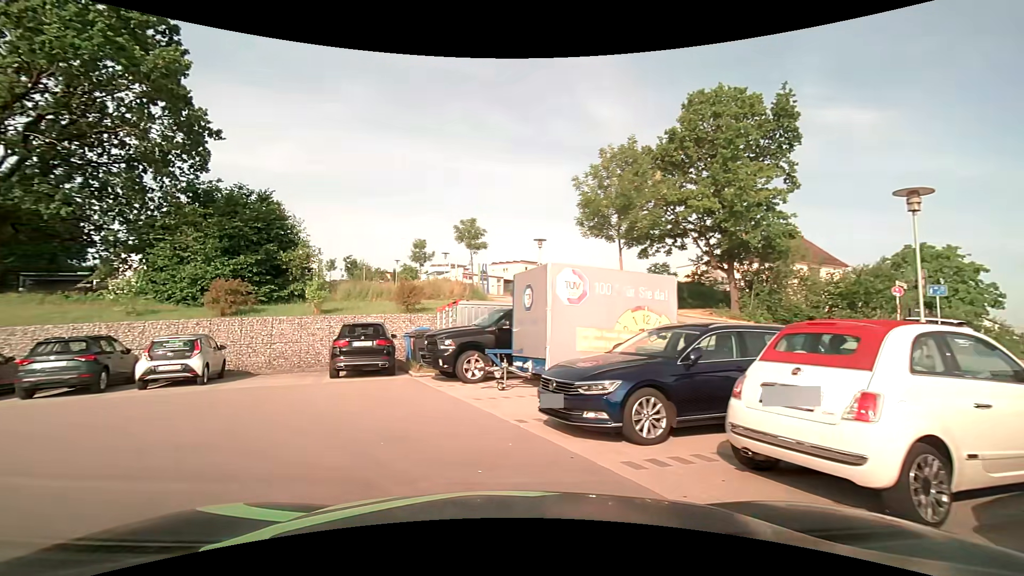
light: Day
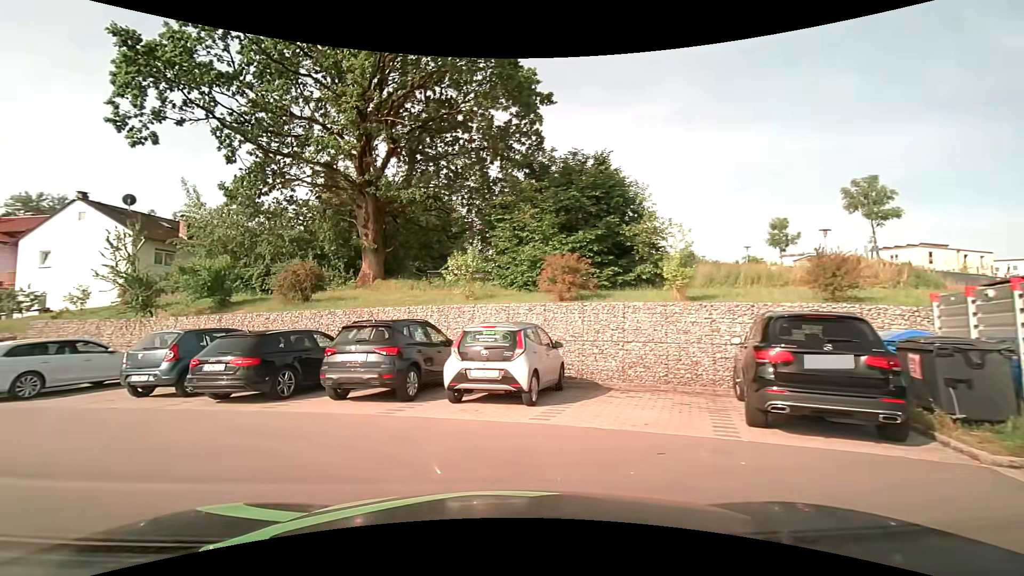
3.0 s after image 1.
(-2.5, +7.5) m; -37°
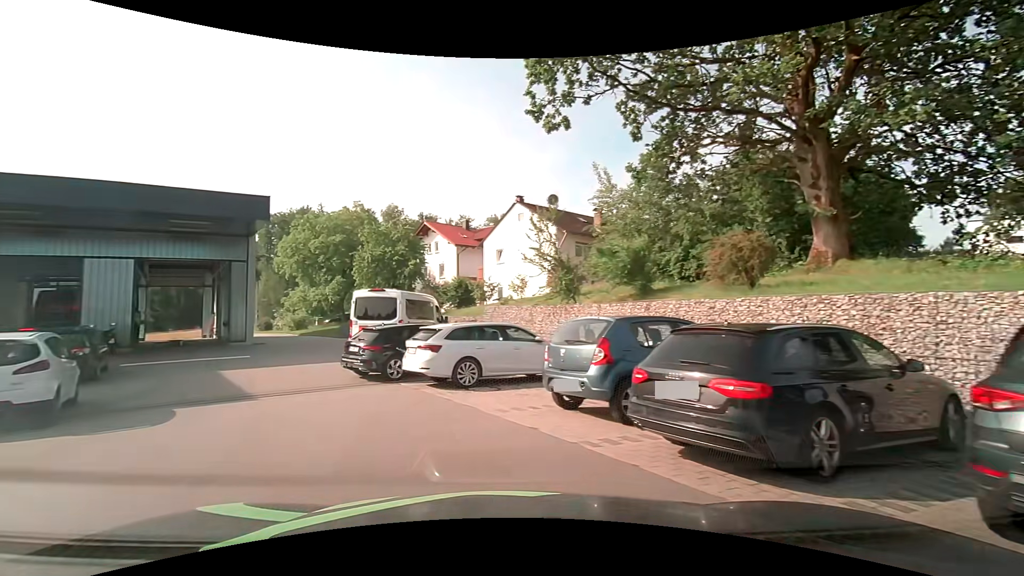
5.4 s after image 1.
(-2.2, +5.7) m; -43°
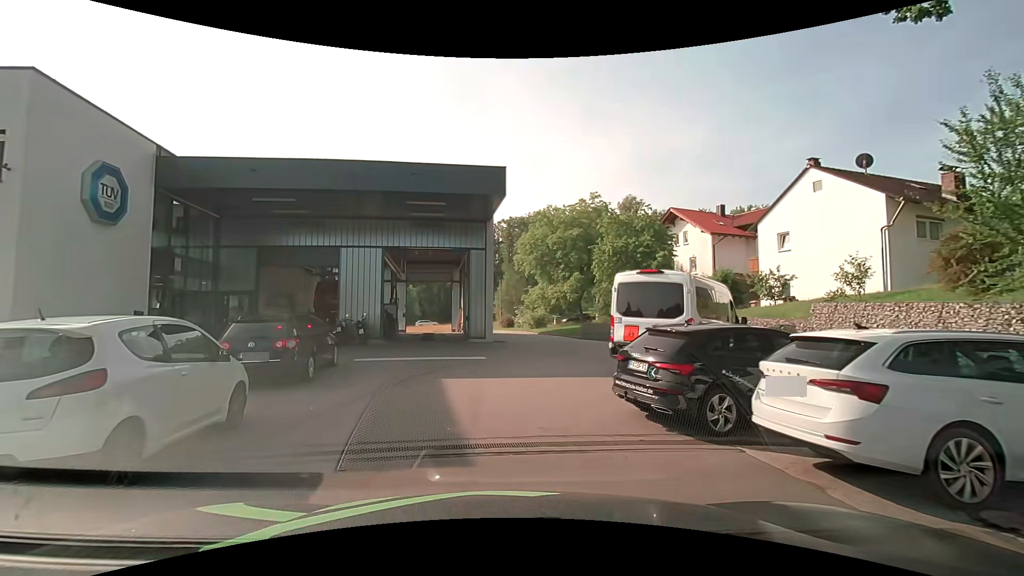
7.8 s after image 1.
(-1.8, +6.1) m; -27°
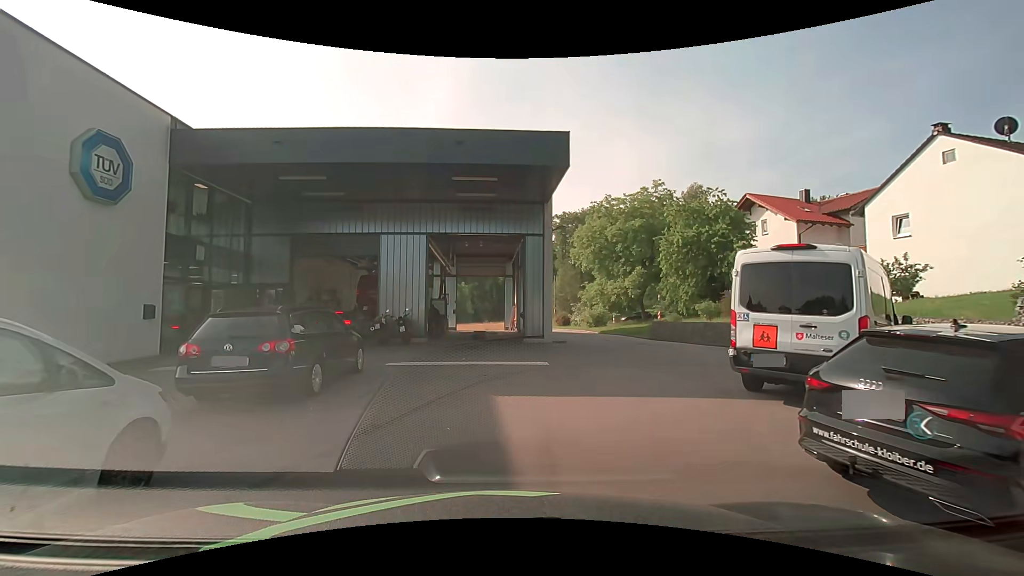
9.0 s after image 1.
(-0.2, +3.3) m; -4°
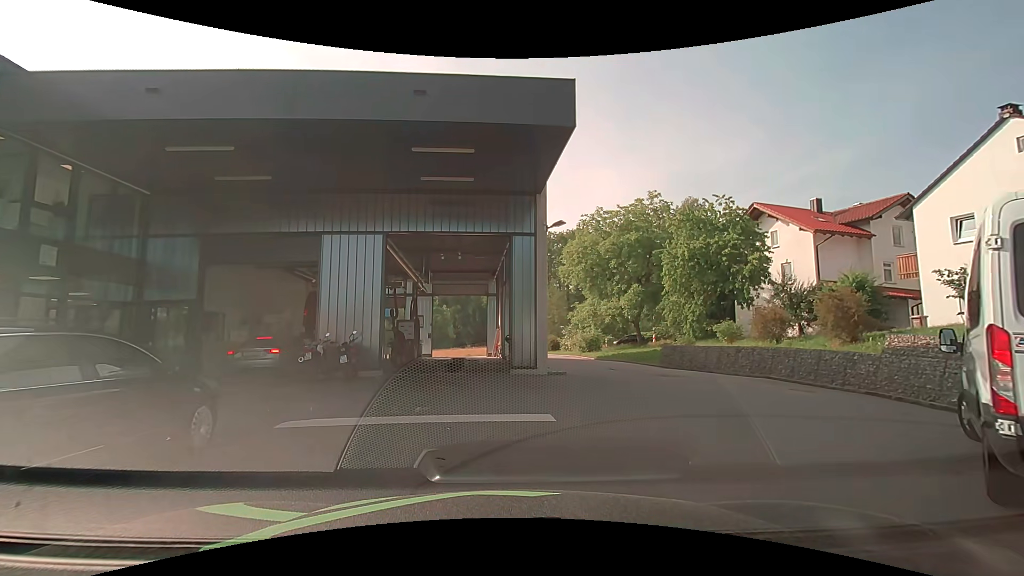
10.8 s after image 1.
(-0.1, +5.0) m; 0°
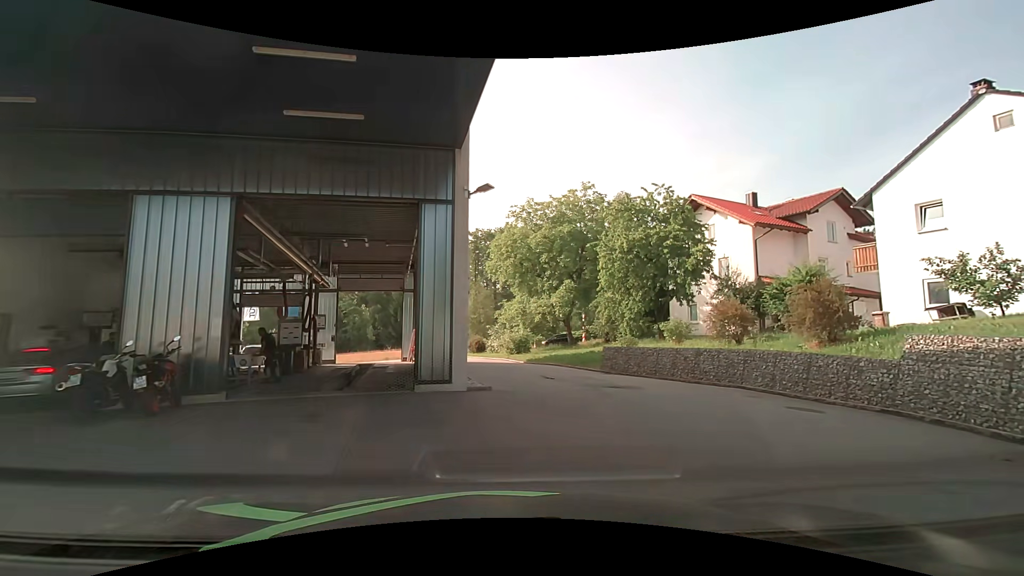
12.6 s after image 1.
(+0.2, +4.2) m; +8°
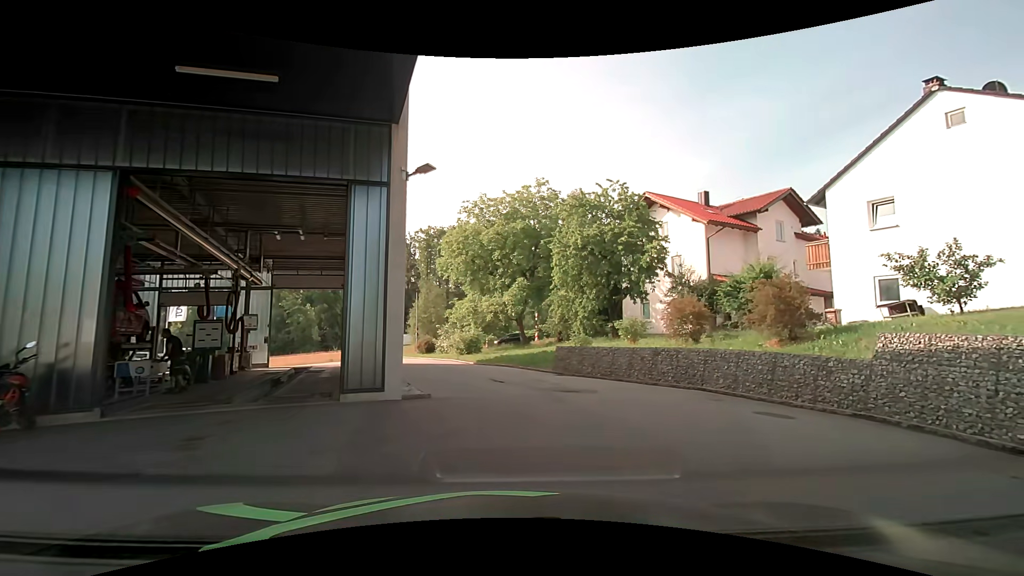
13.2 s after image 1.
(+0.1, +1.4) m; +6°
